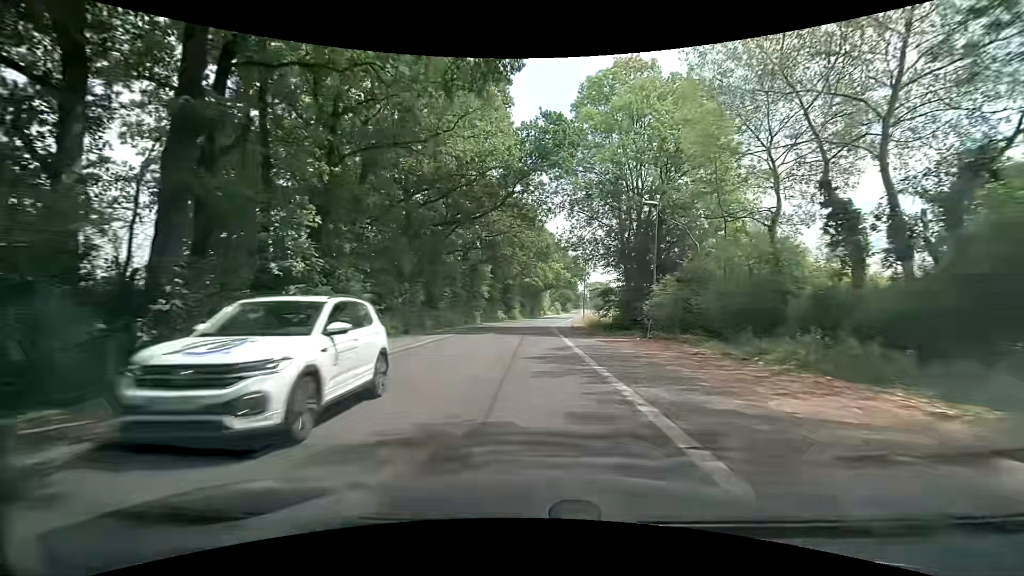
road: tertiary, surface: asphalt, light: Day
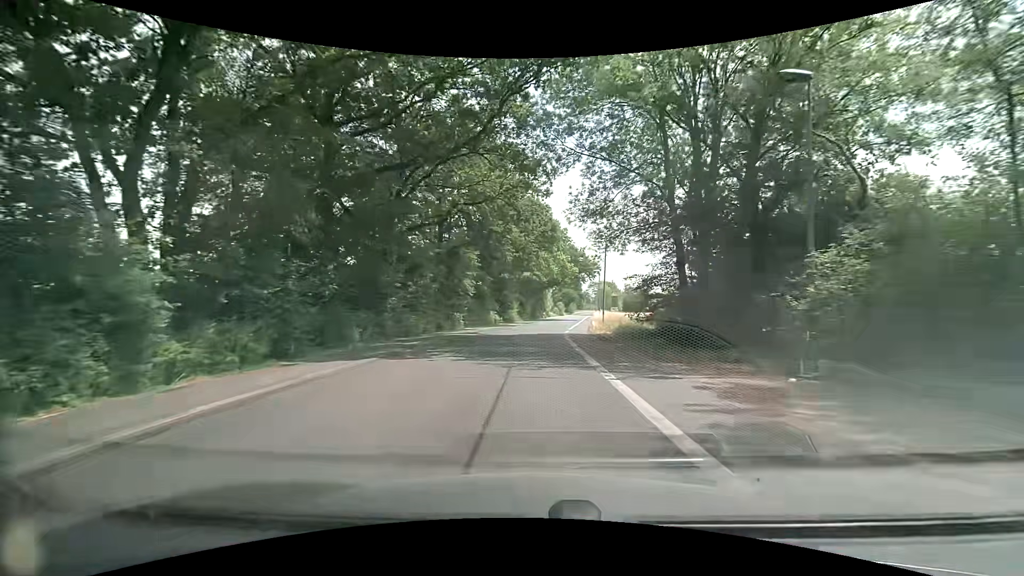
(0.0, +15.0) m; +1°
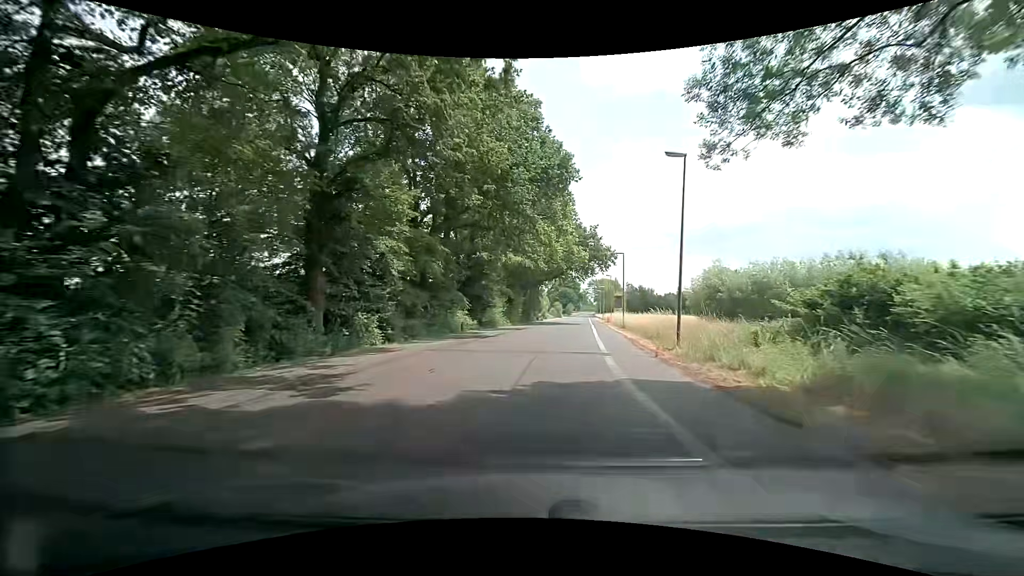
(-0.4, +22.7) m; -1°
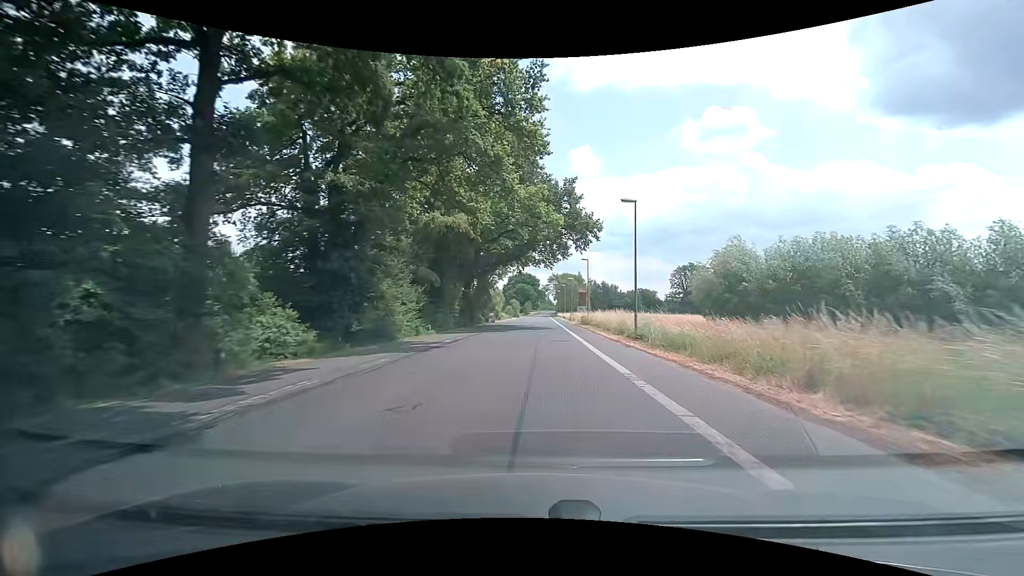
(+1.3, +22.7) m; +6°
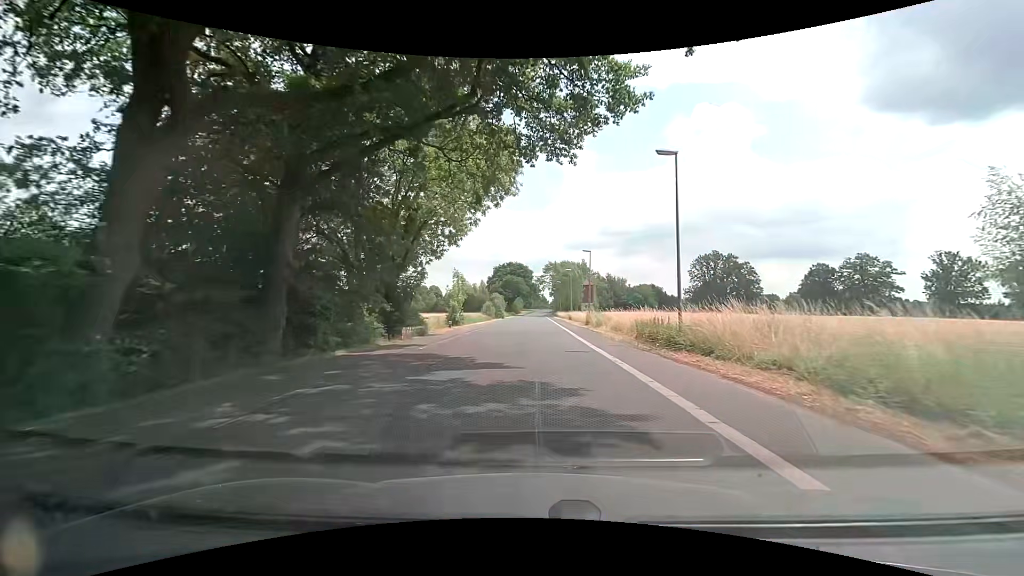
(+0.4, +38.0) m; +1°
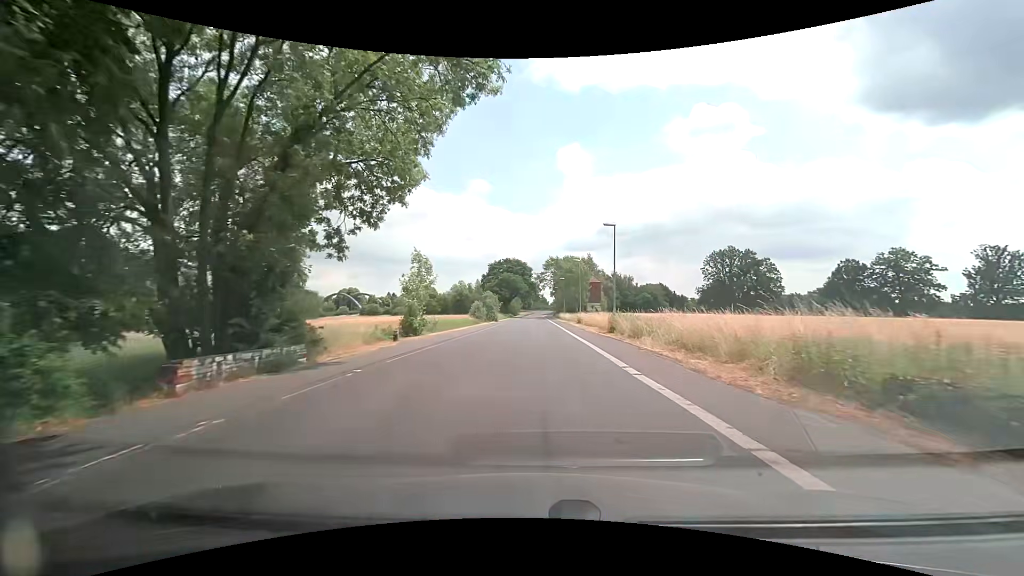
(0.0, +15.2) m; 0°
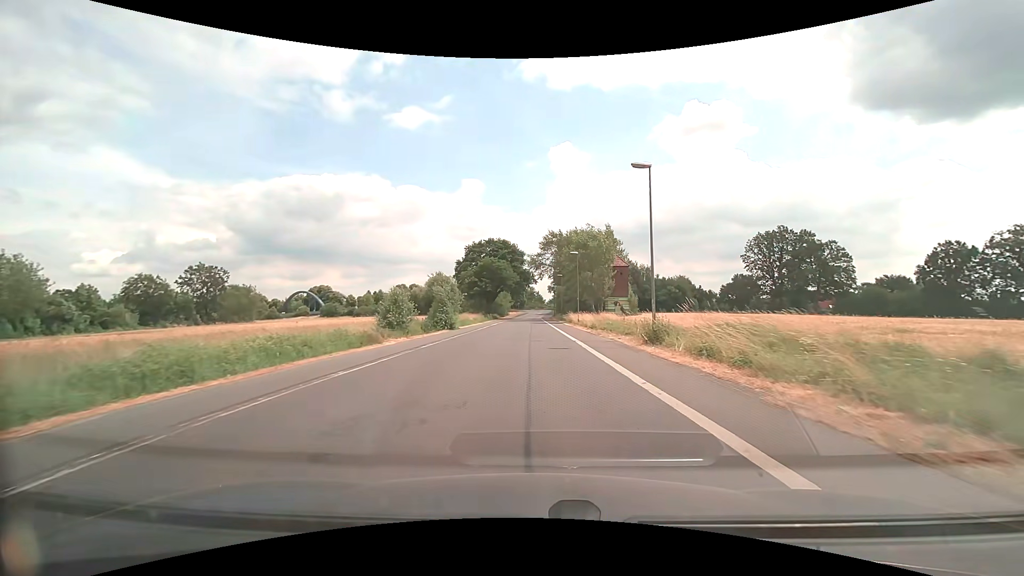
(+0.5, +38.0) m; +1°
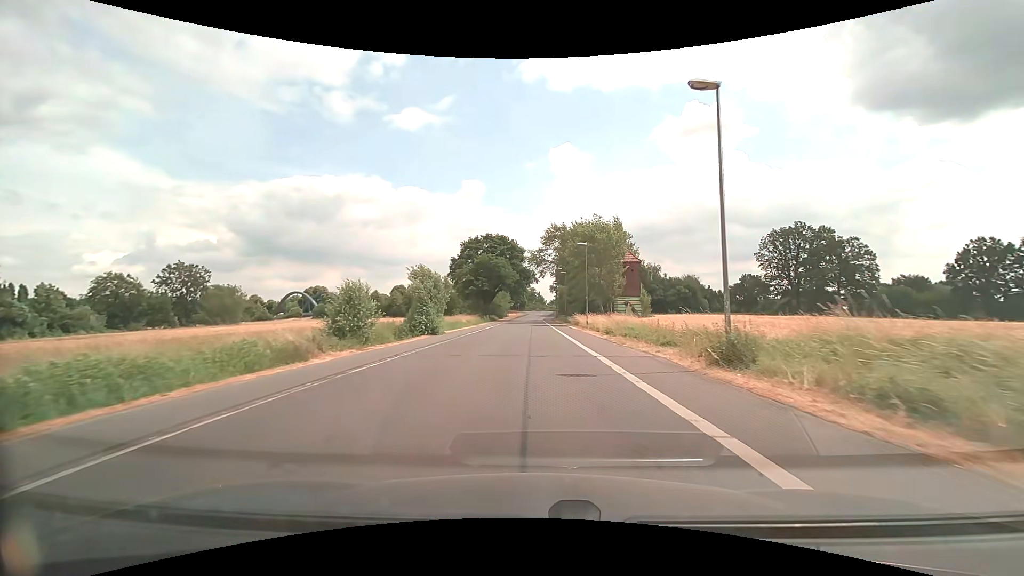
(0.0, +7.6) m; 0°
(0, +10) (0, +20) (0, +30) (0, +40) (0, +50) (0, +60) (0, +70) (0, +80) (0, +90) (0, +100) m
